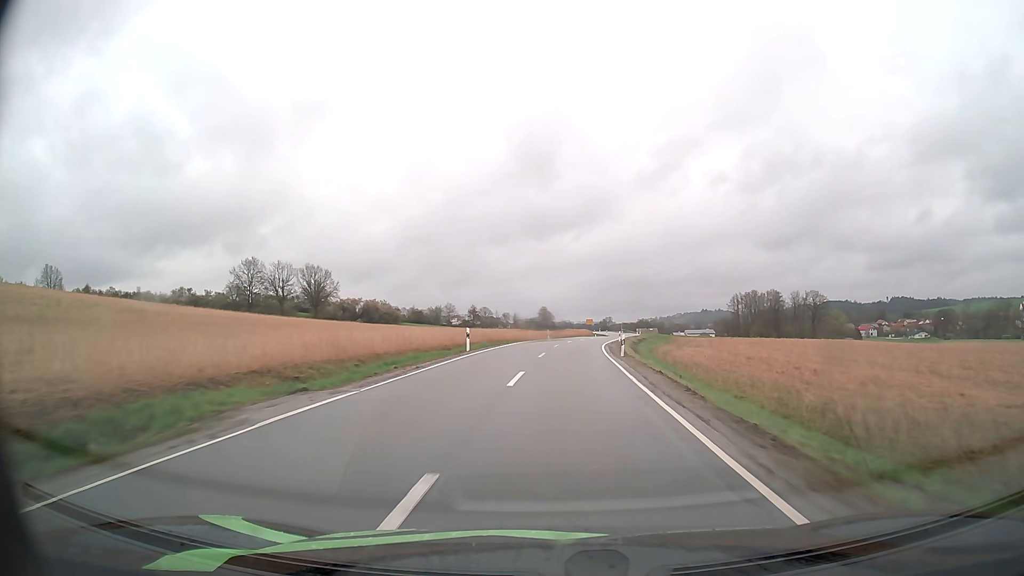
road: secondary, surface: asphalt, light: Day
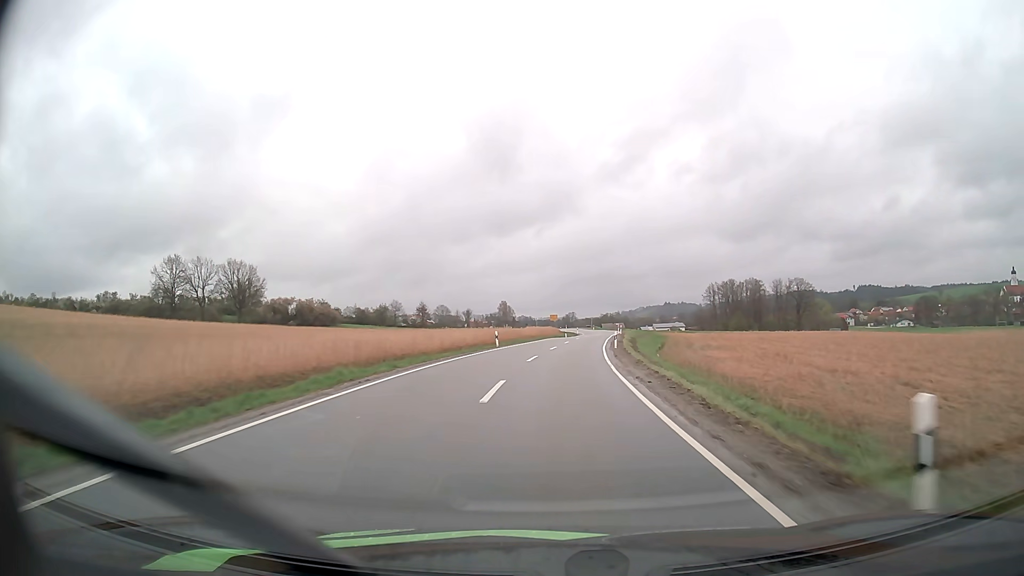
(+0.7, +26.4) m; +3°
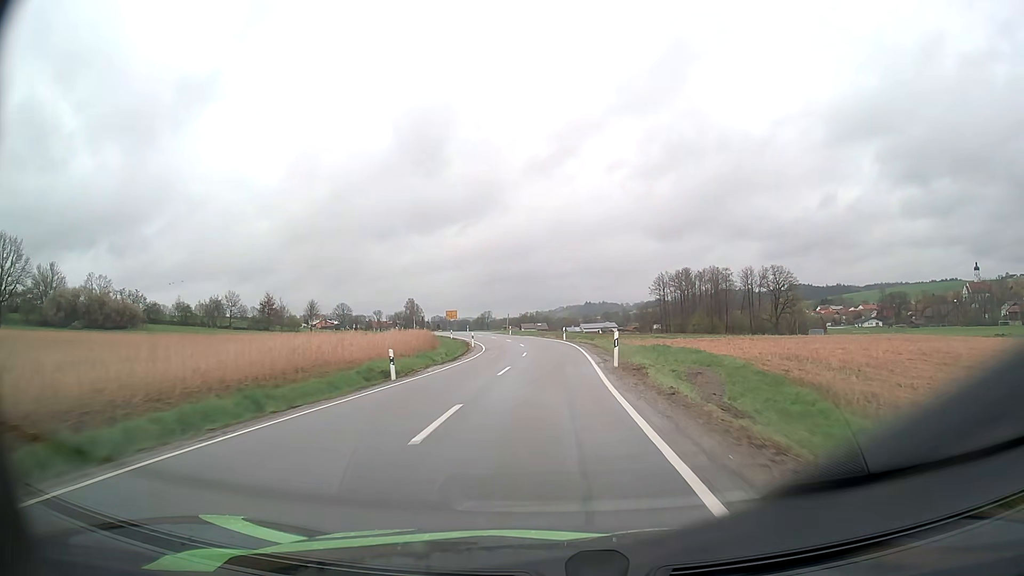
(+4.2, +63.0) m; +7°
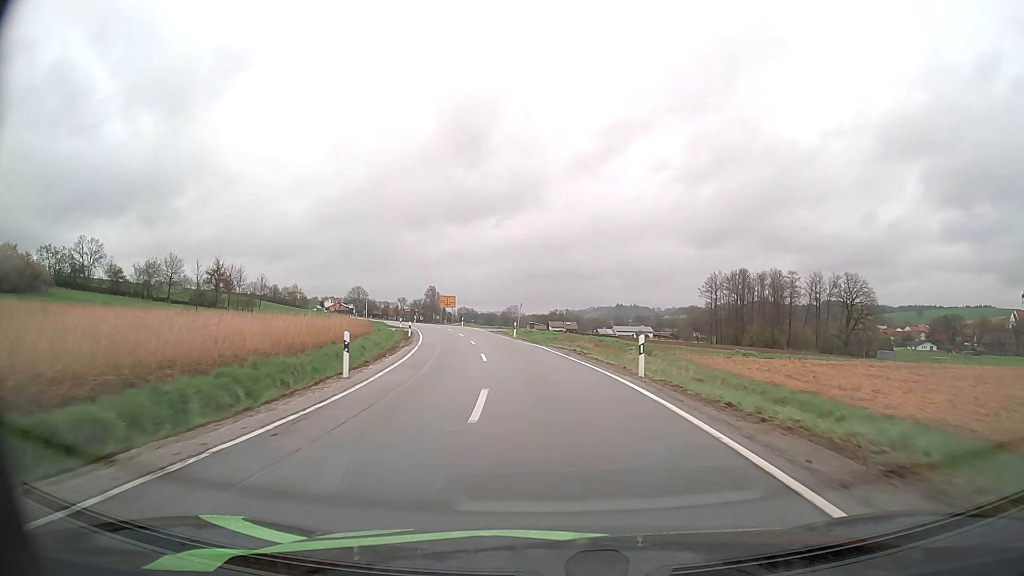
(-0.3, +35.3) m; -2°
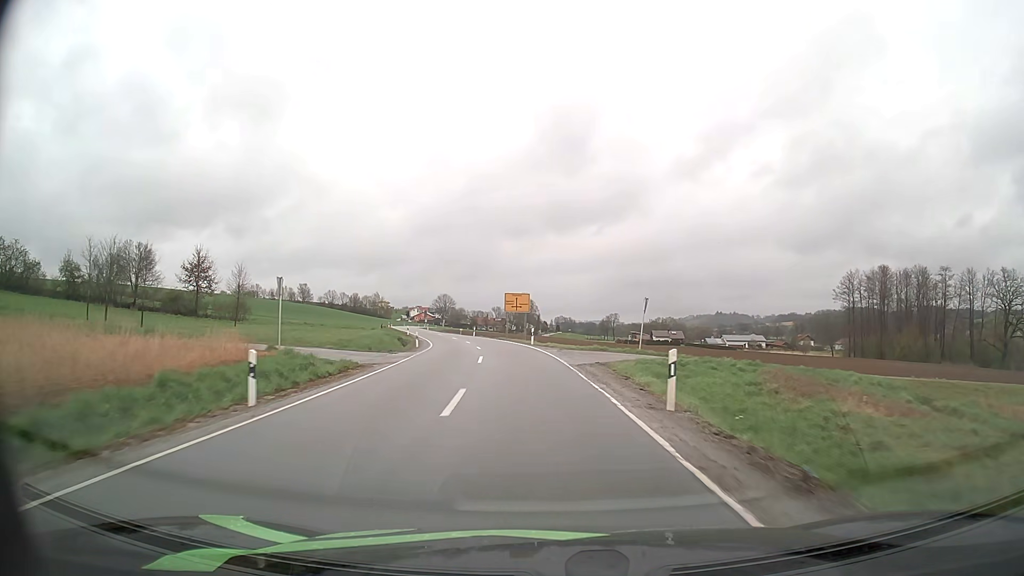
(-2.5, +34.7) m; -8°
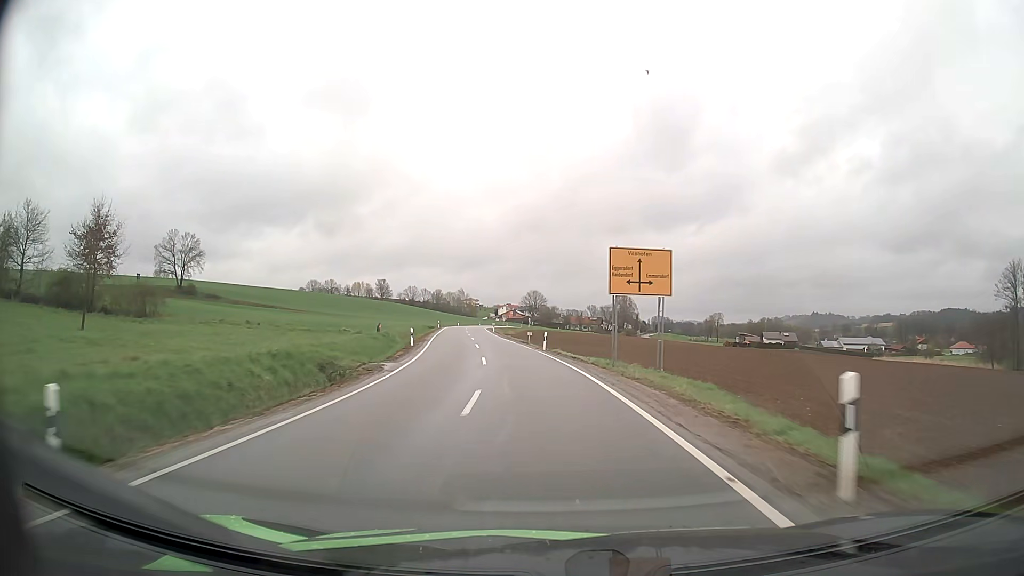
(-2.6, +35.9) m; -8°
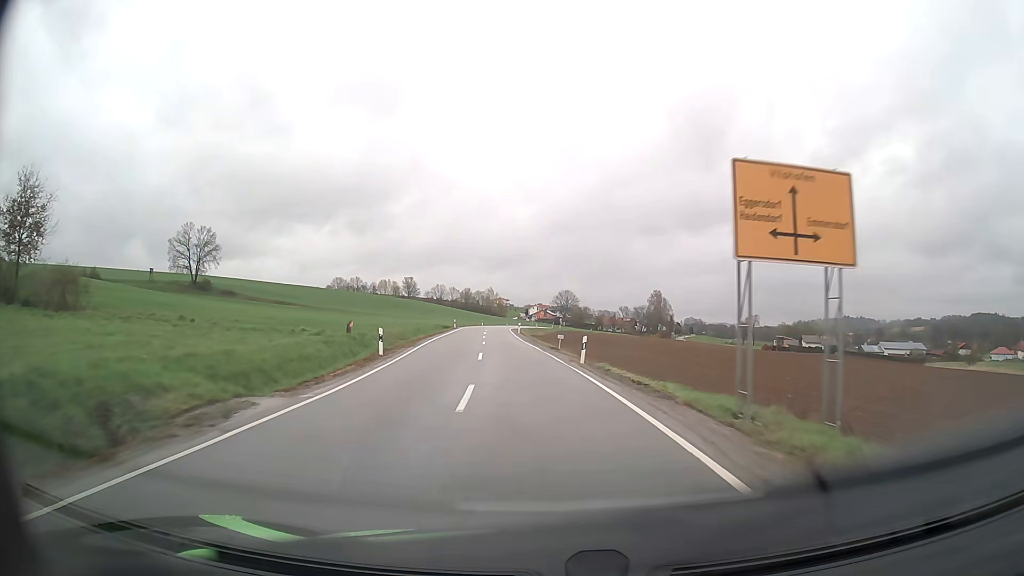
(-0.3, +12.5) m; -2°
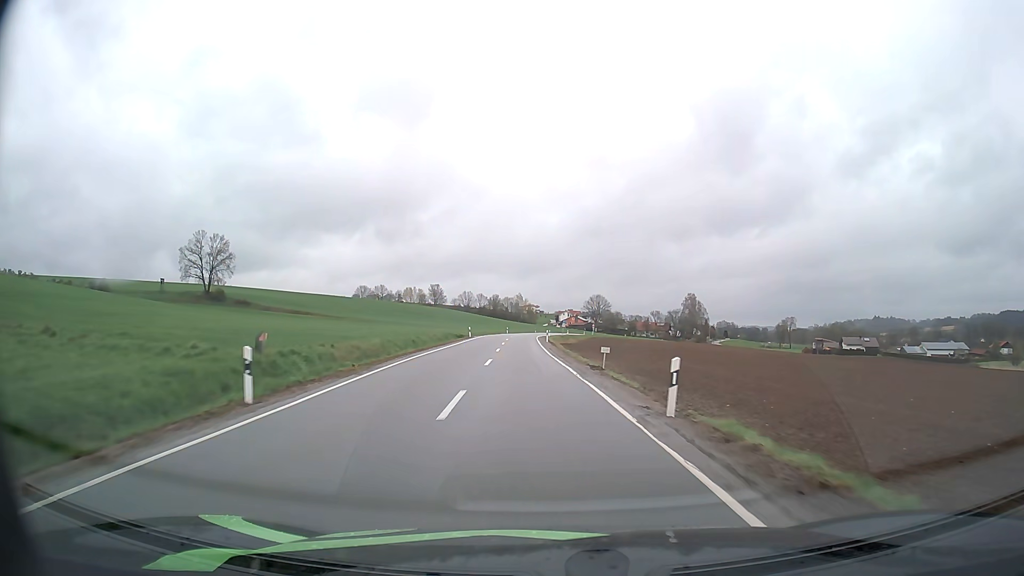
(-0.3, +12.8) m; -3°
(0, +10) (0, +20) (-1, +30) (-1, +40) (-2, +50) (-2, +60) (-3, +70) (-3, +80) (-3, +90) (-3, +100) m
